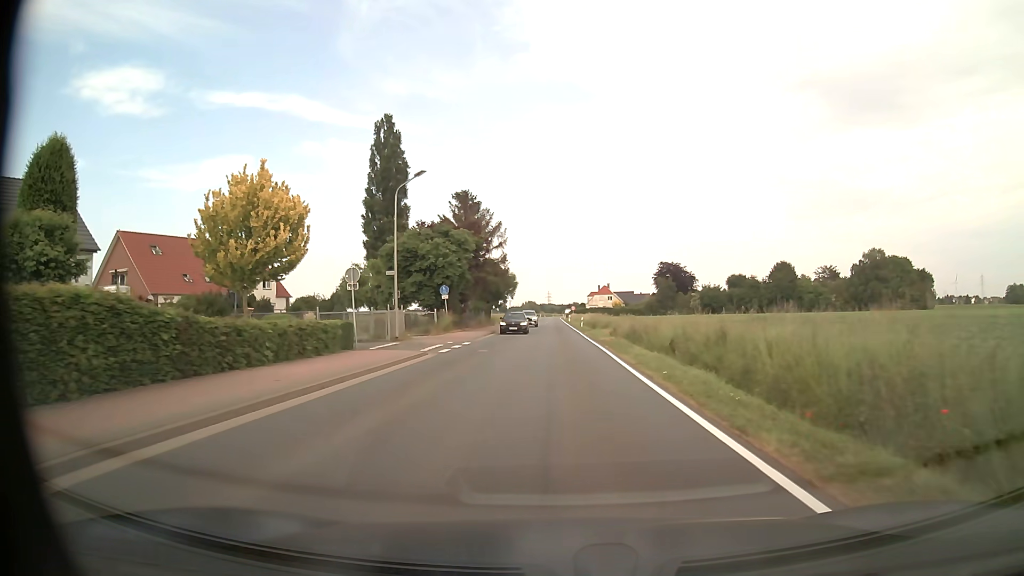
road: tertiary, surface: asphalt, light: Day
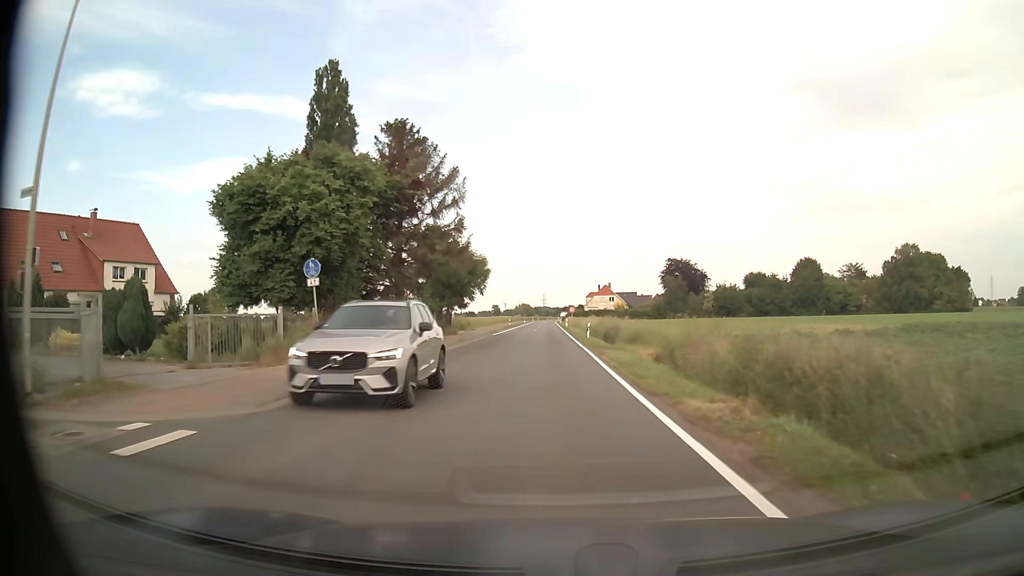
(+0.2, +23.8) m; +1°
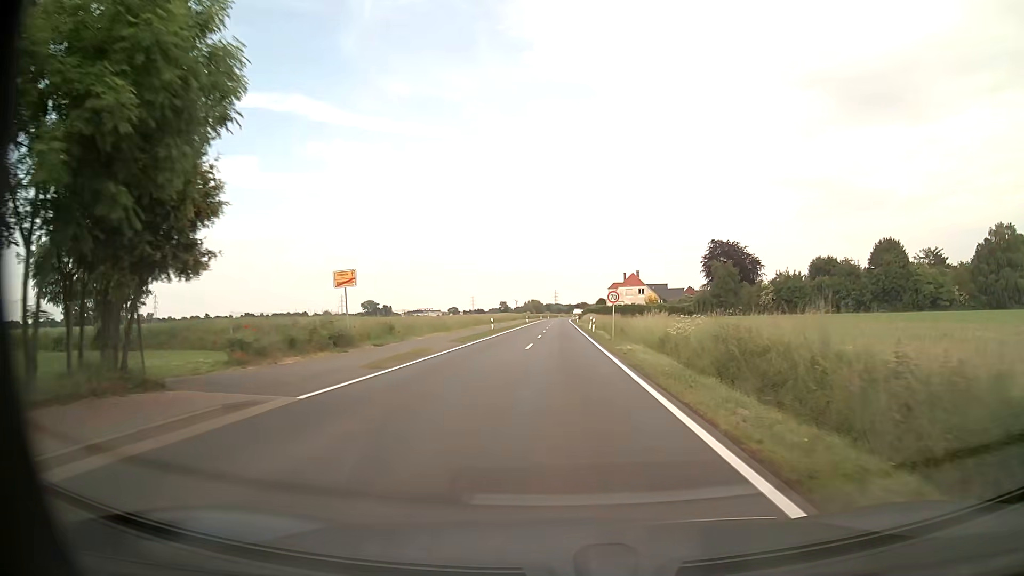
(-0.6, +39.7) m; -1°
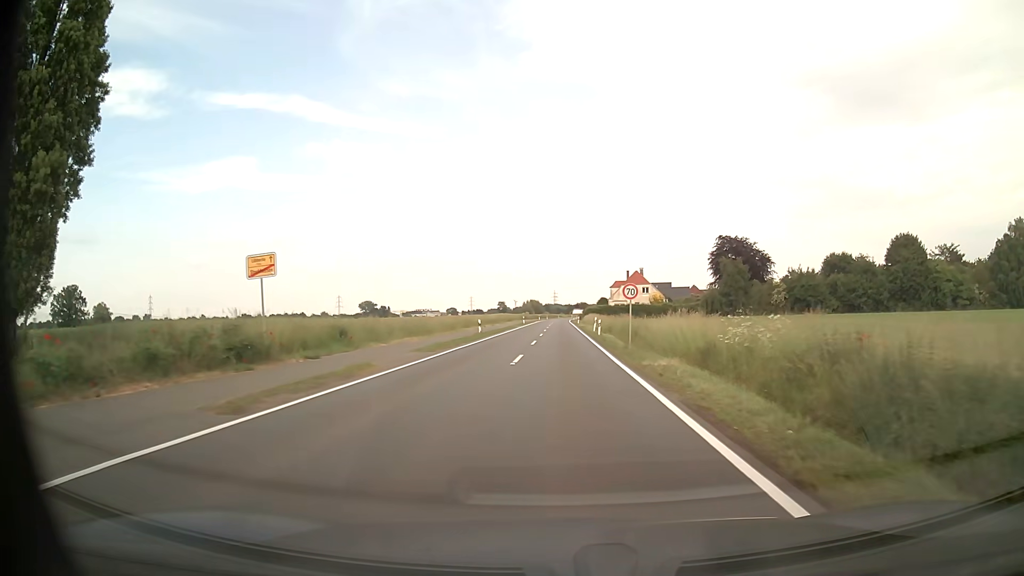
(0.0, +7.9) m; 0°
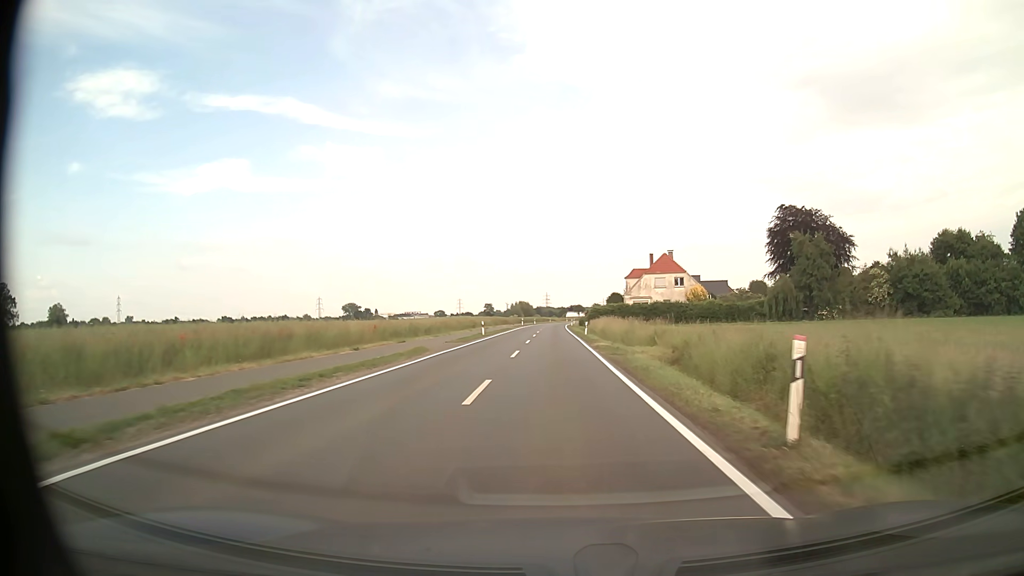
(+0.1, +44.6) m; 0°
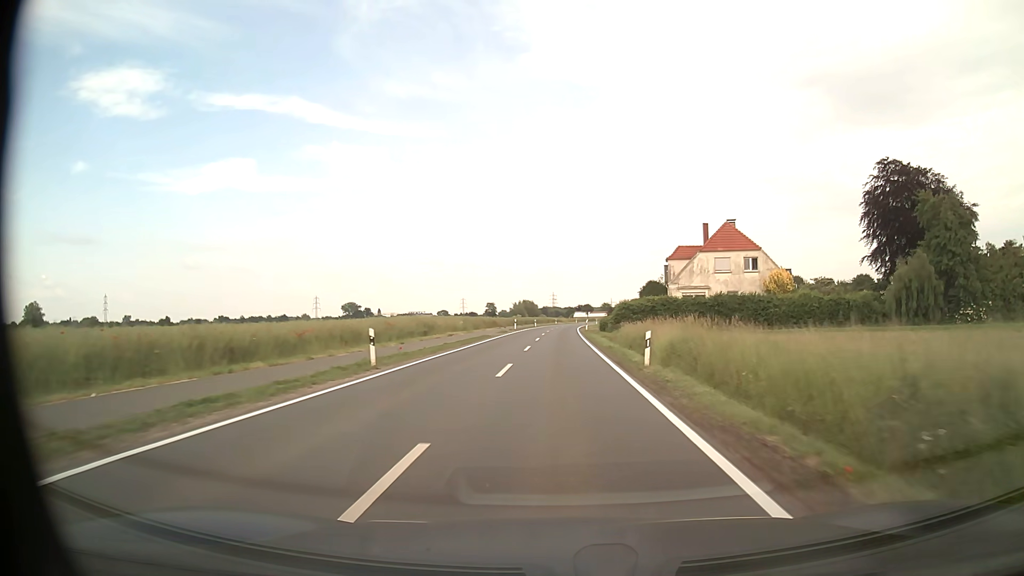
(-0.1, +31.6) m; -1°
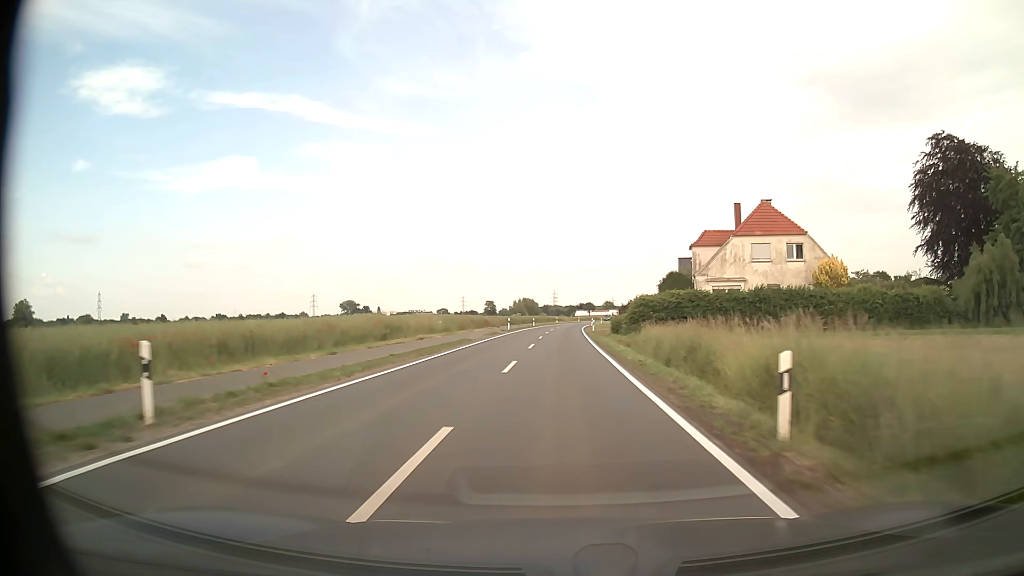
(0.0, +11.2) m; 0°
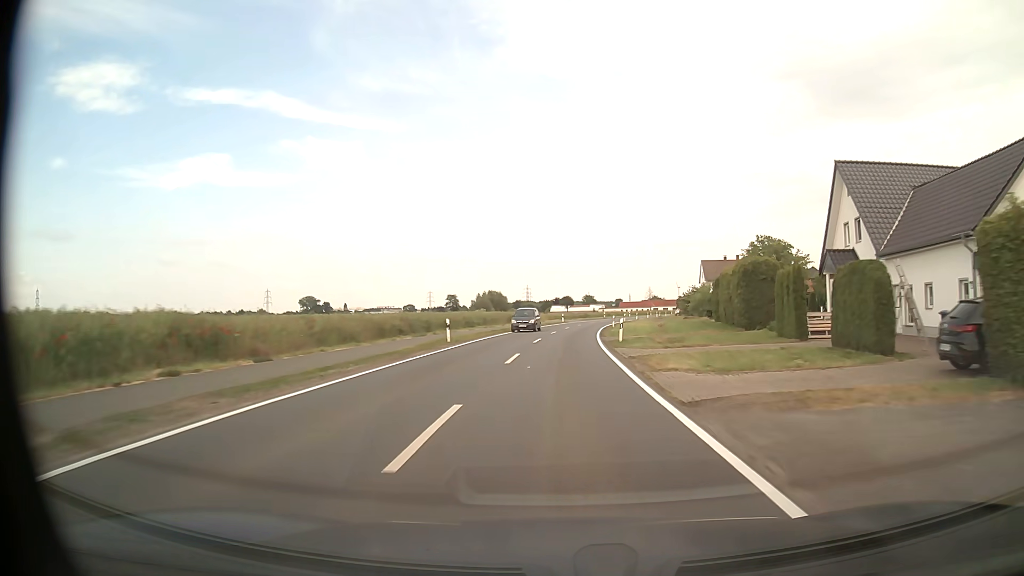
(+0.5, +58.6) m; +2°
(0, +10) (0, +20) (+1, +30) (+1, +40) (+2, +50) (+3, +60) (+4, +70) (+5, +80) (+7, +90) (+9, +99) m
